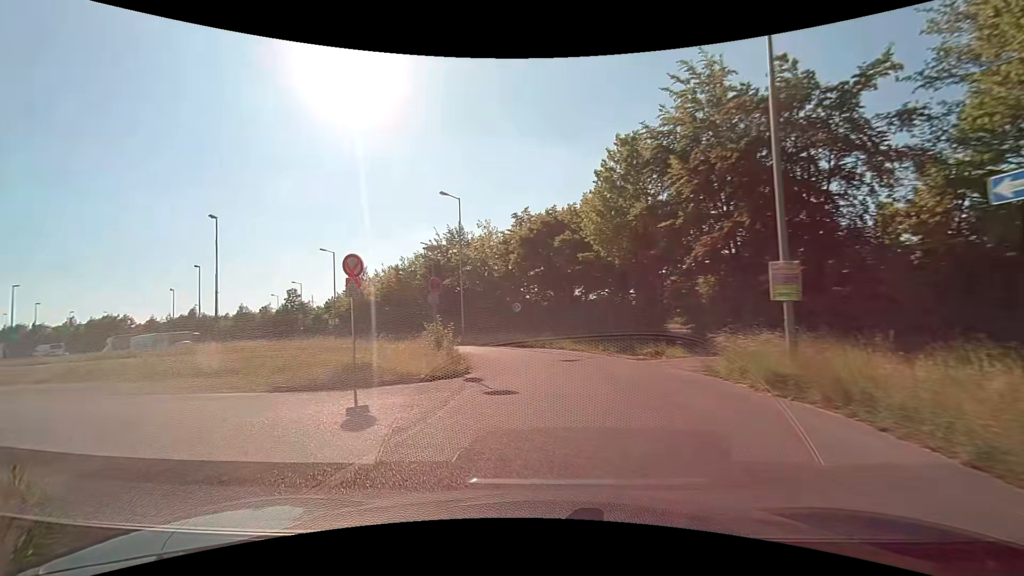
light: Day
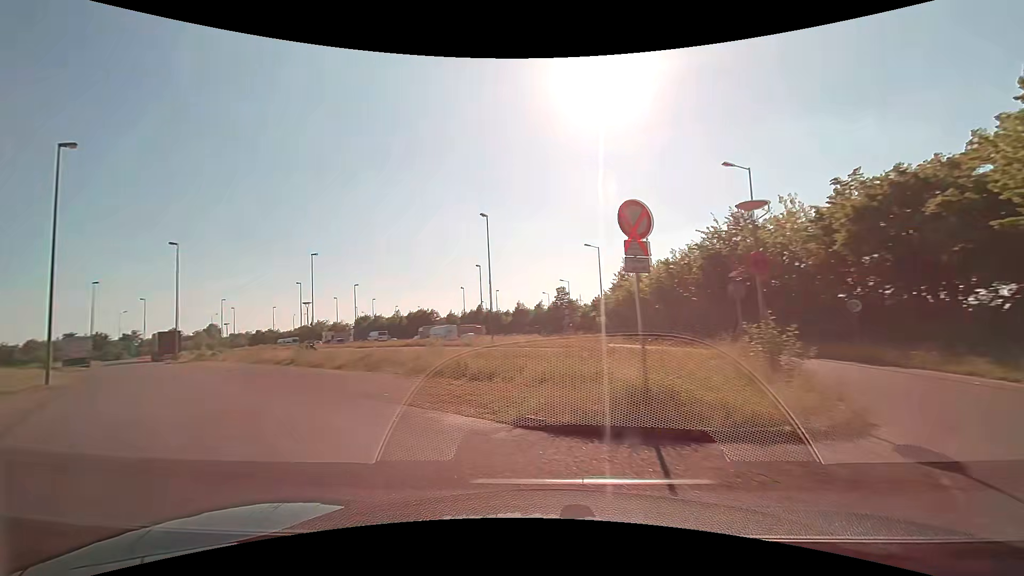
(-1.3, +5.5) m; -29°
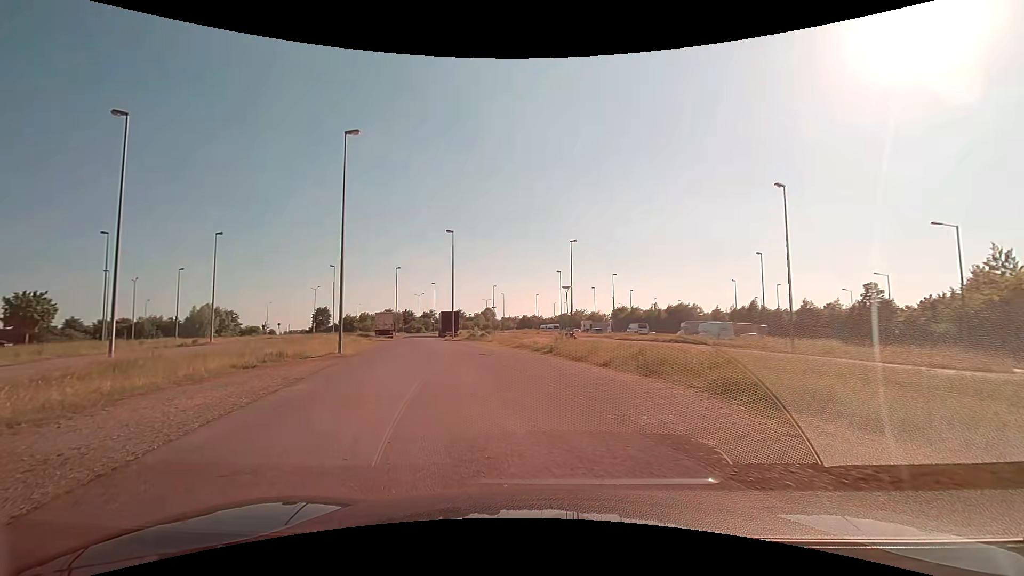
(-1.6, +5.5) m; -29°
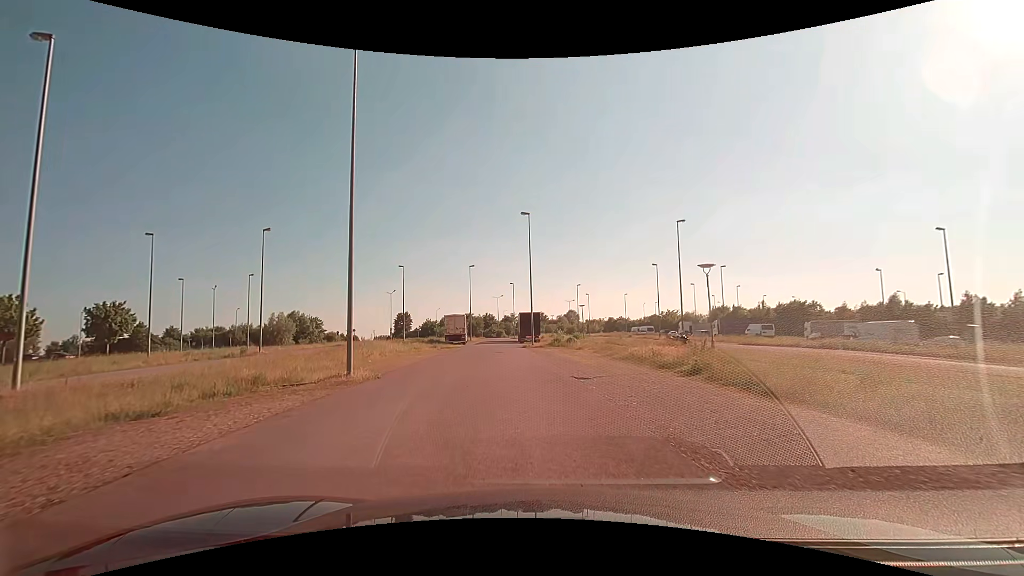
(-1.2, +11.0) m; -9°
